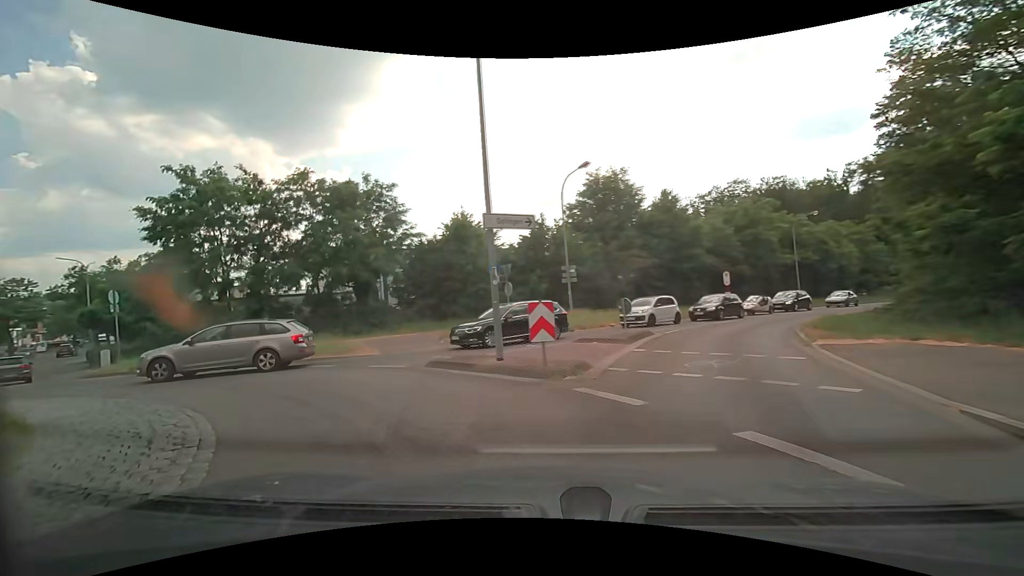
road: secondary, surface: asphalt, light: Day
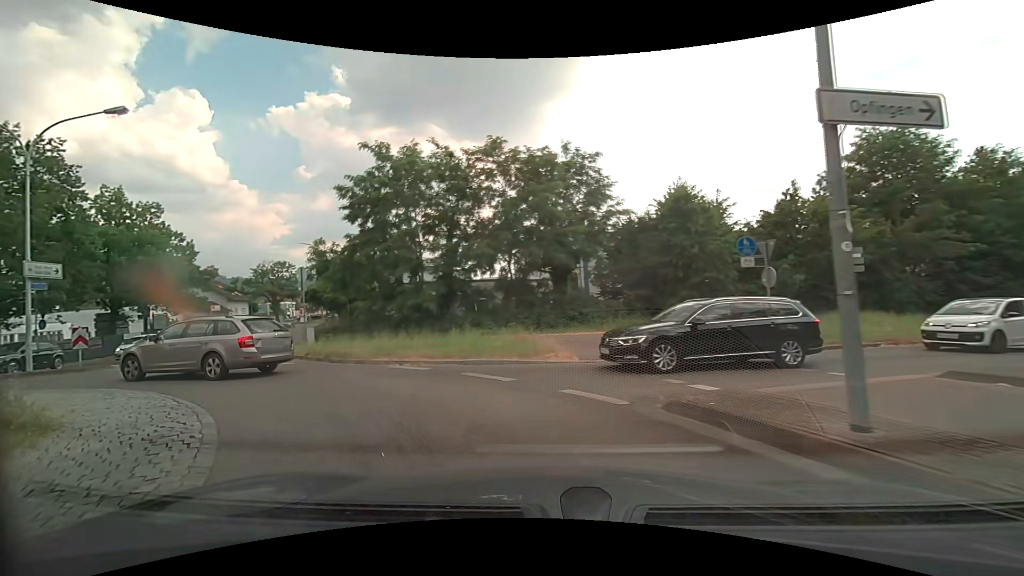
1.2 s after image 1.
(-1.0, +5.6) m; -21°
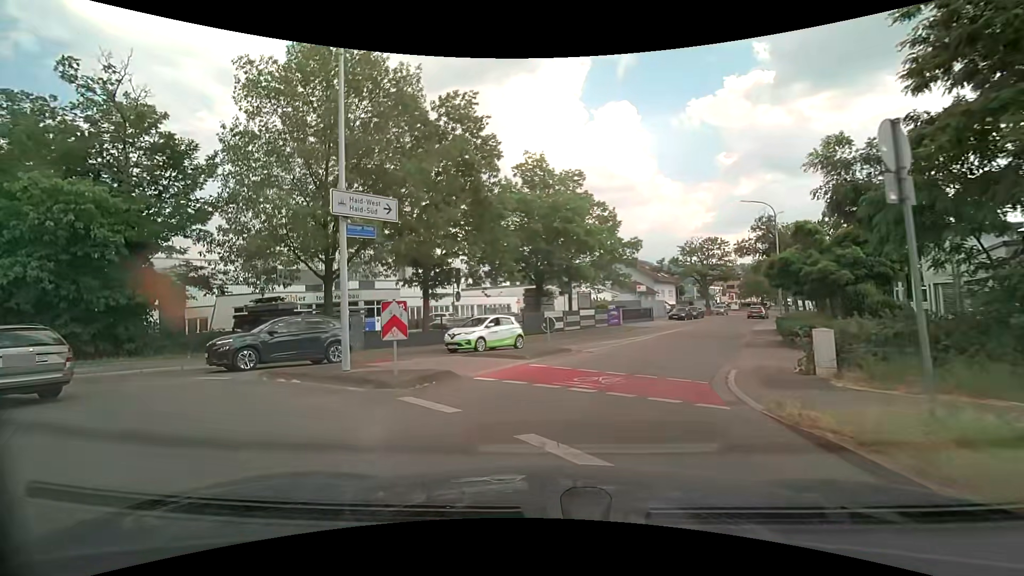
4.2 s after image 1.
(-6.8, +13.0) m; -46°
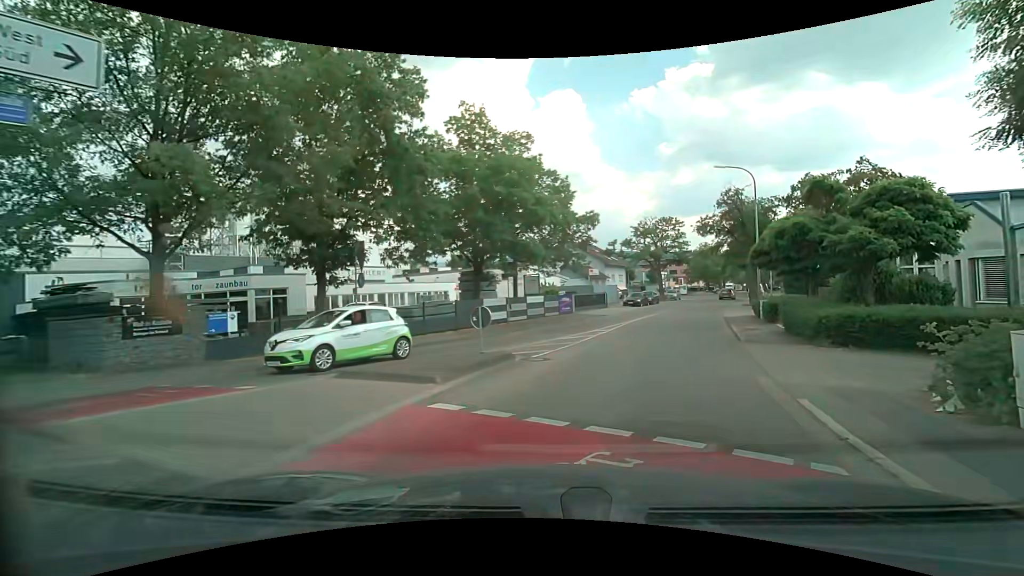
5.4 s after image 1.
(+0.3, +6.8) m; +8°
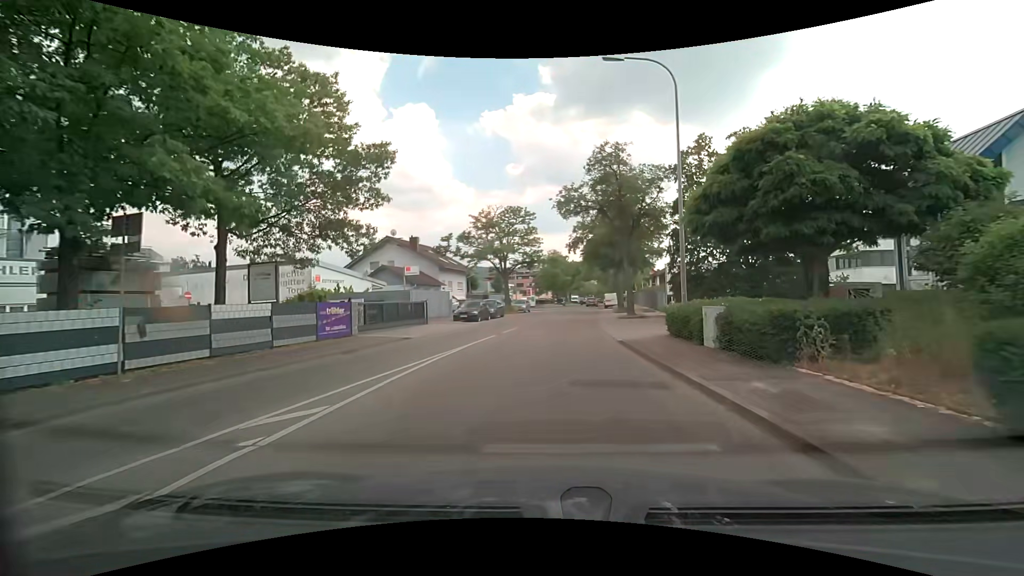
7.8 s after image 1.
(+3.1, +17.1) m; +15°
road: unclassified
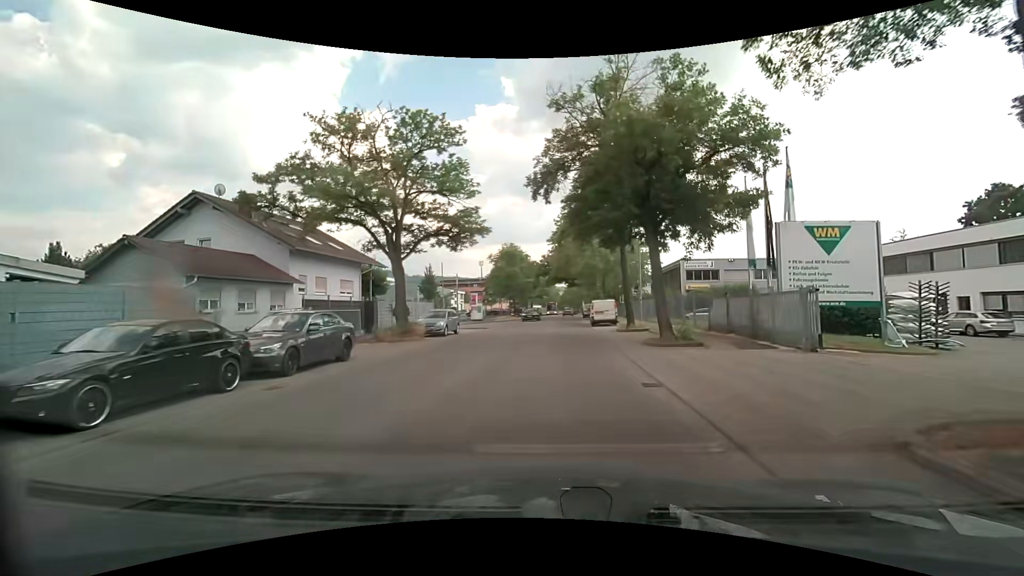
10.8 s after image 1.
(+1.3, +27.0) m; +5°
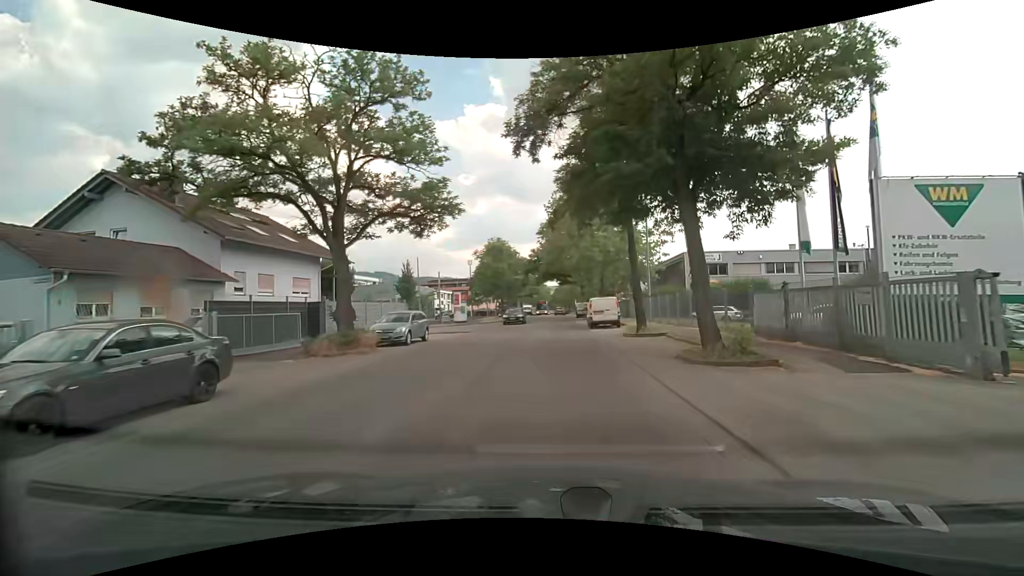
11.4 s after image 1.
(+0.1, +5.6) m; +1°
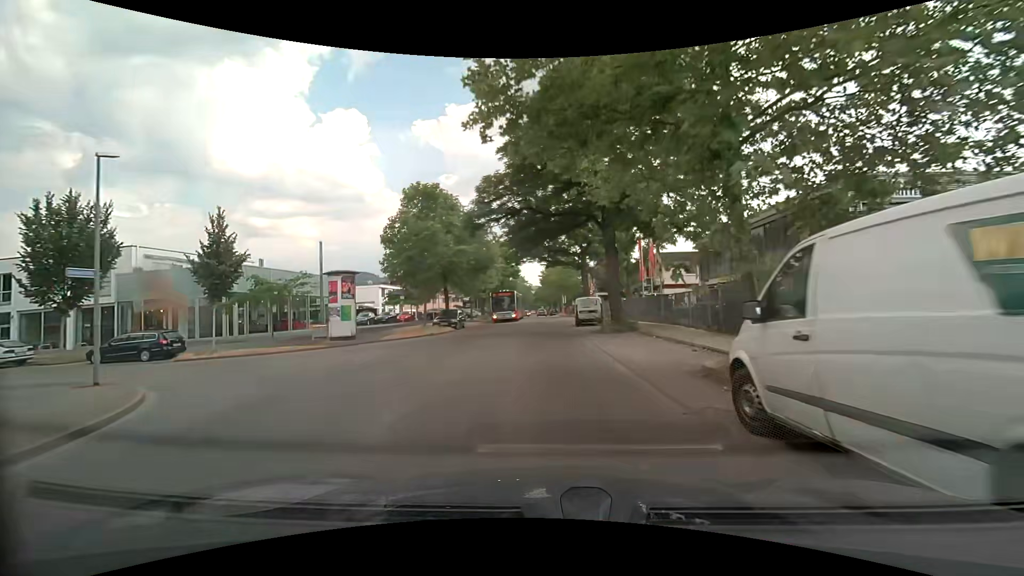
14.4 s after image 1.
(+0.7, +29.1) m; +2°
